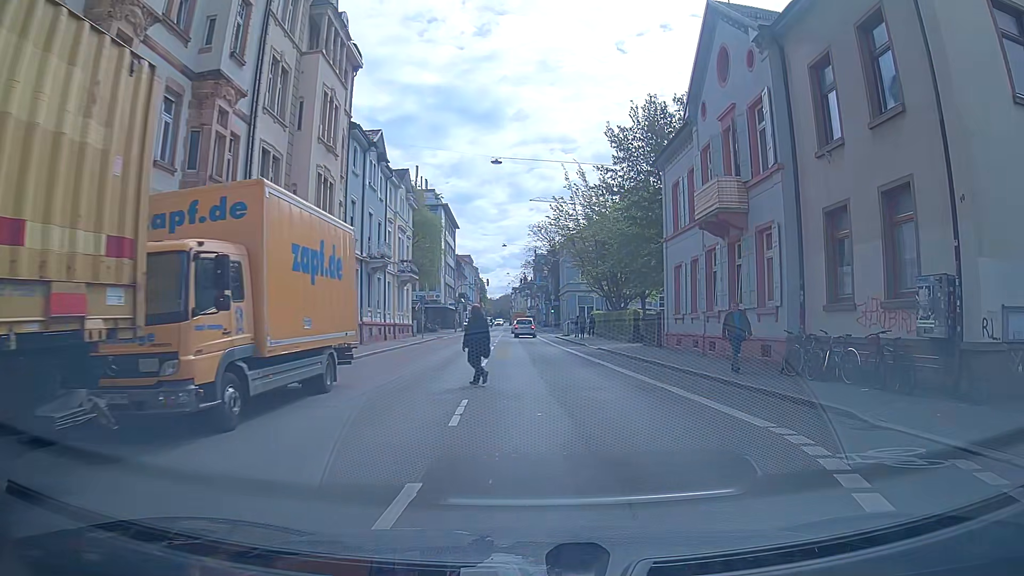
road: tertiary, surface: asphalt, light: Day
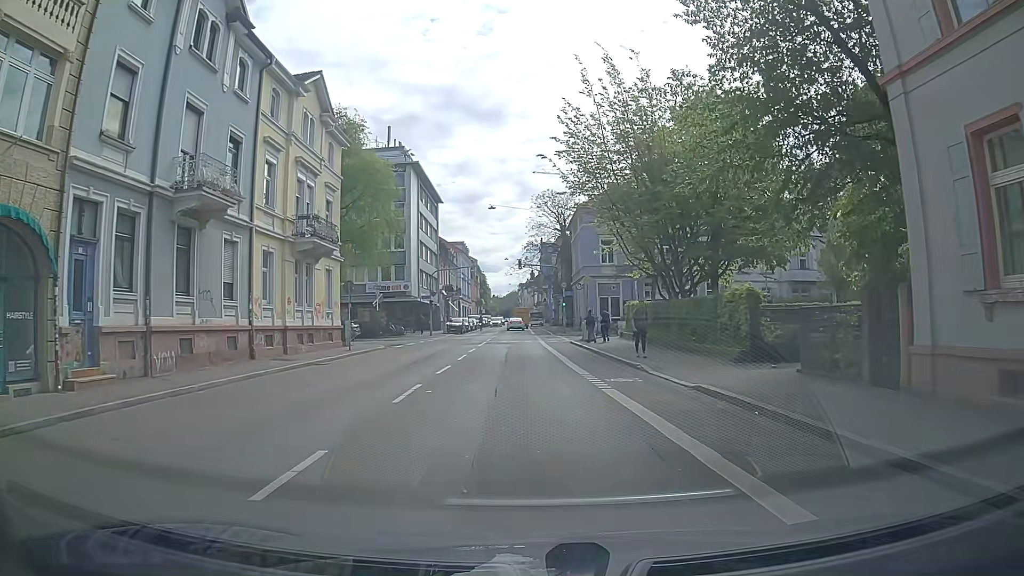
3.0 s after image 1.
(+0.5, +22.1) m; -2°
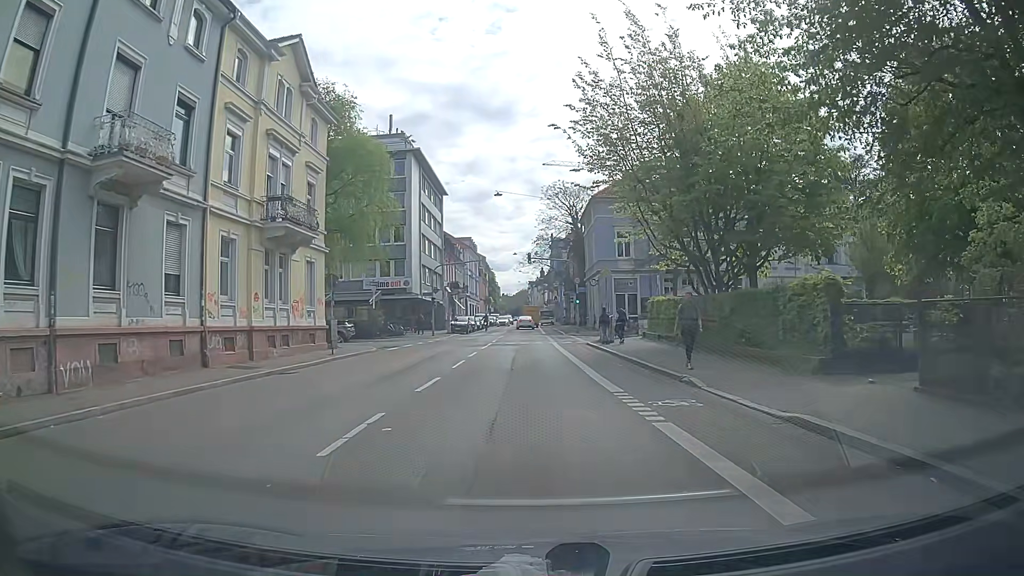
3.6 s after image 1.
(+0.1, +4.5) m; 0°
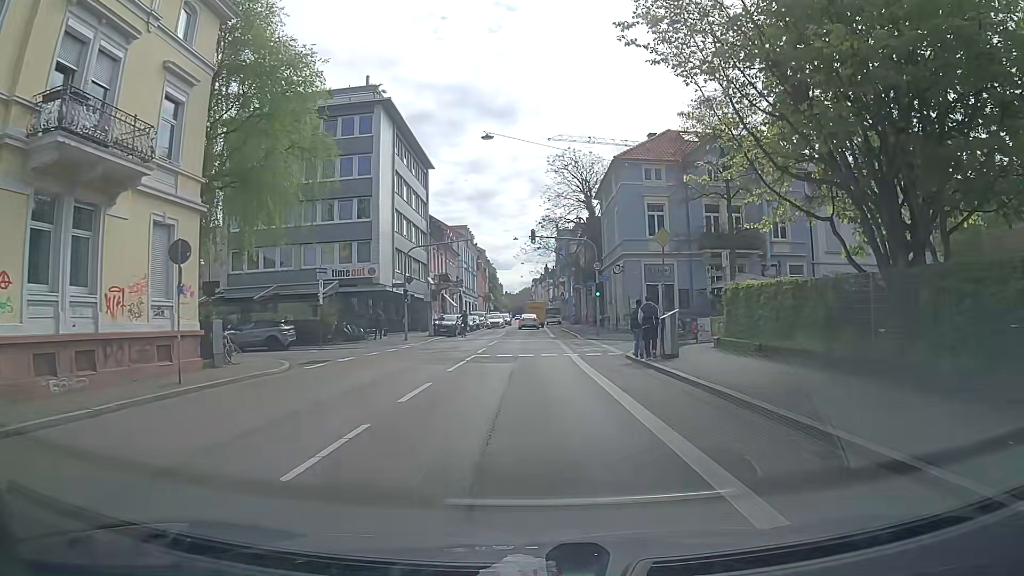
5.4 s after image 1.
(-0.1, +13.2) m; +1°
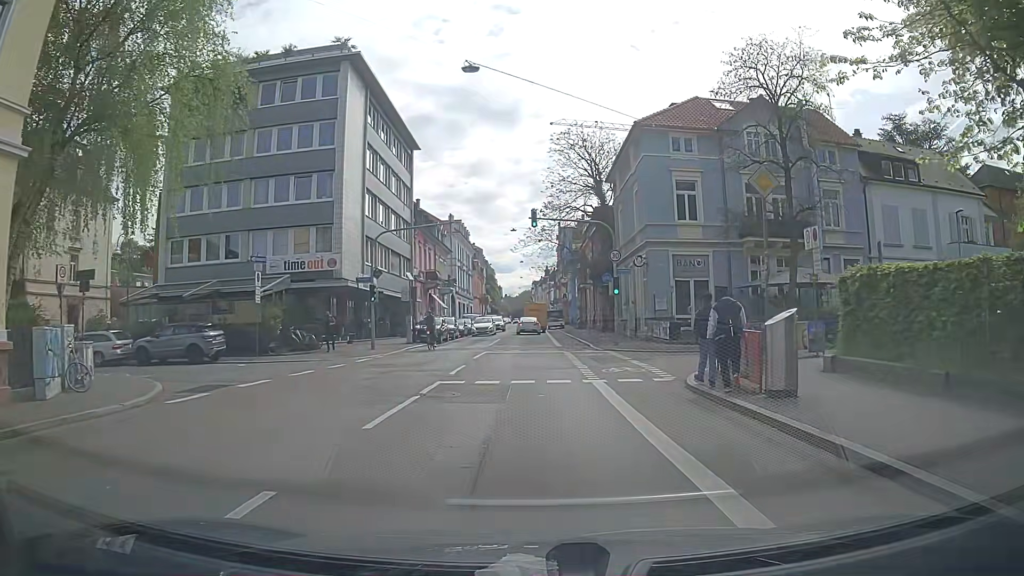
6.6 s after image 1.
(-0.2, +8.6) m; -1°
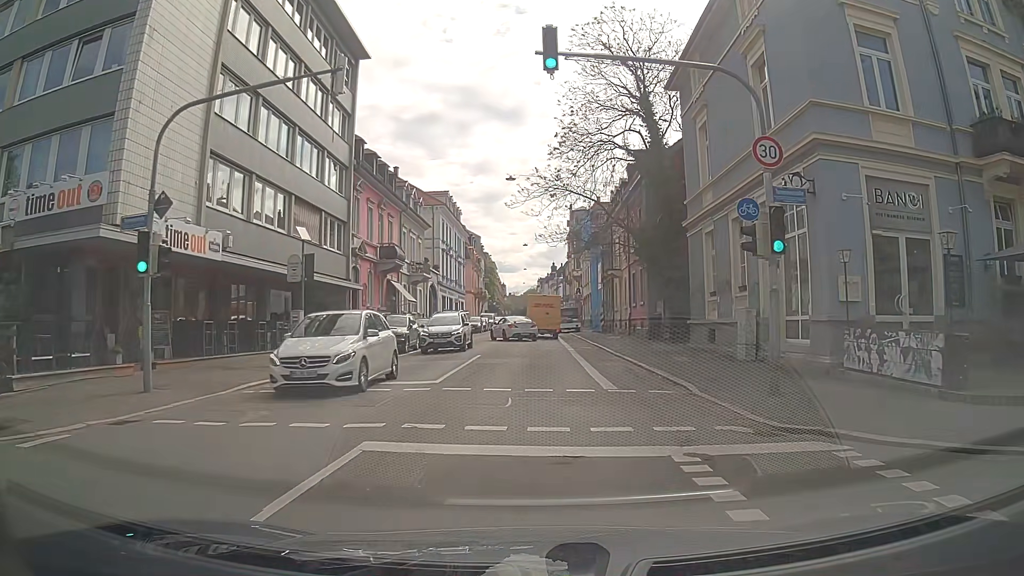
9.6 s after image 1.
(0.0, +20.1) m; 0°
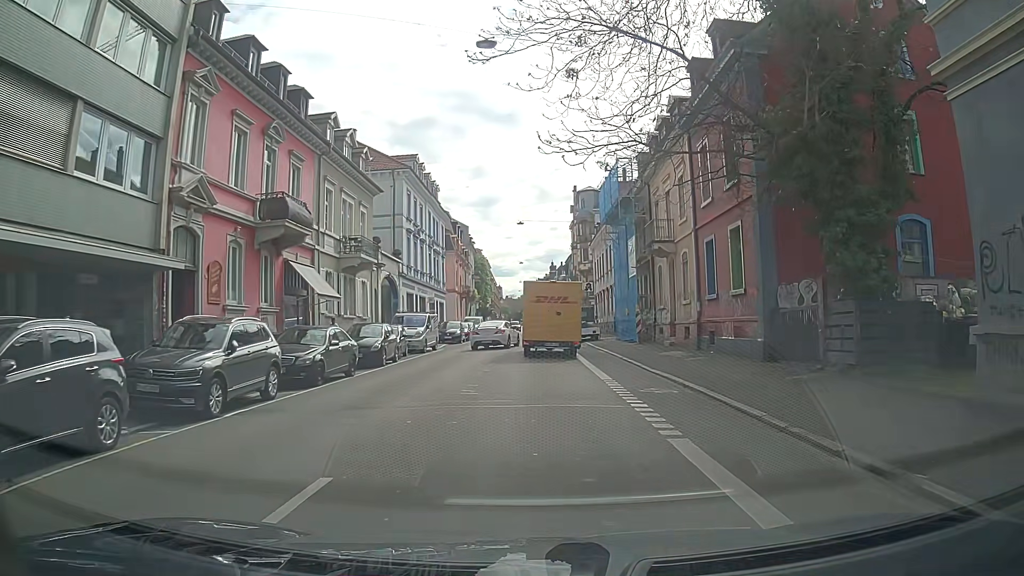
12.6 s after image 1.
(-0.1, +18.0) m; 0°
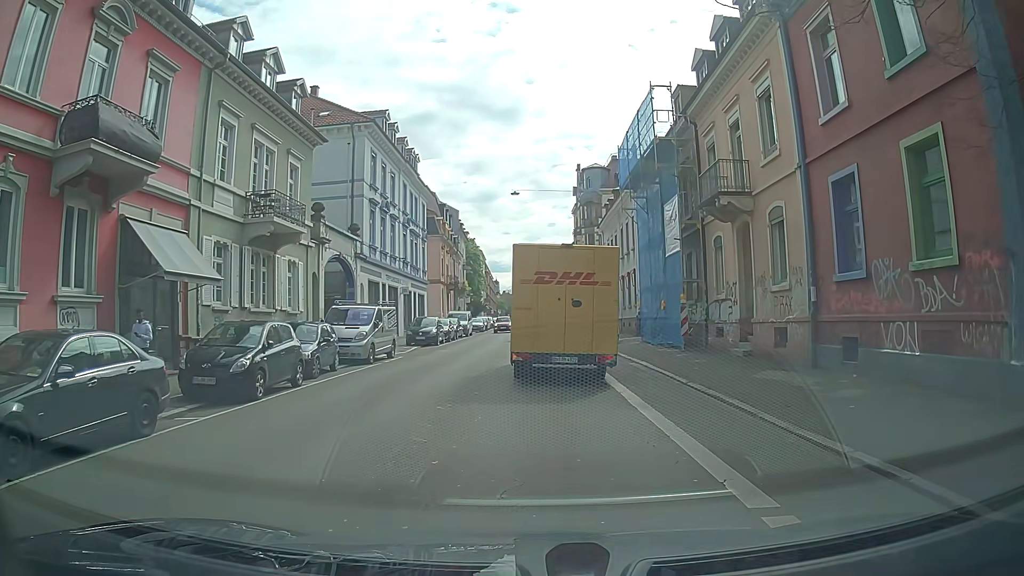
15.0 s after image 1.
(0.0, +10.5) m; +1°
